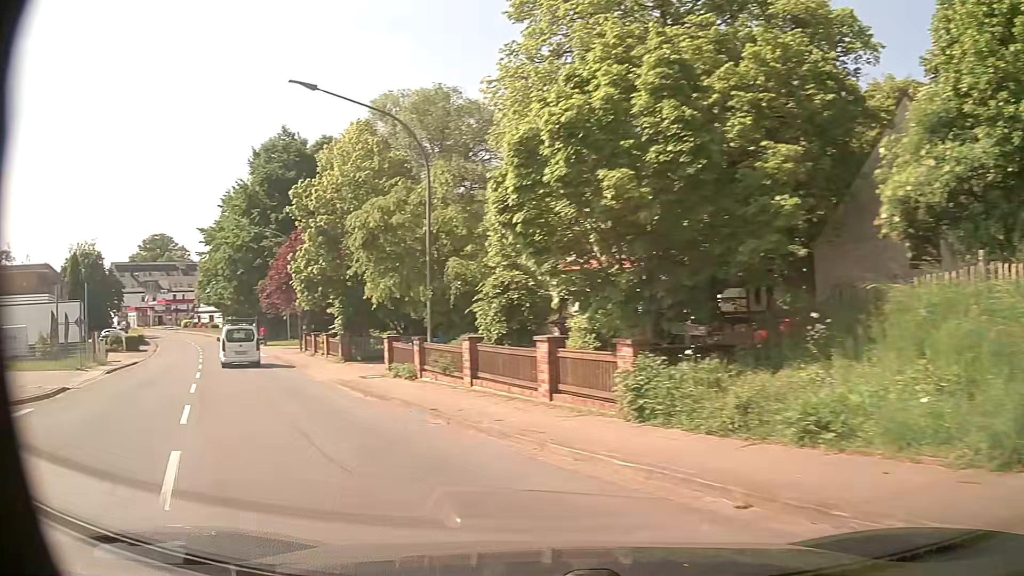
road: secondary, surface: asphalt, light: Day
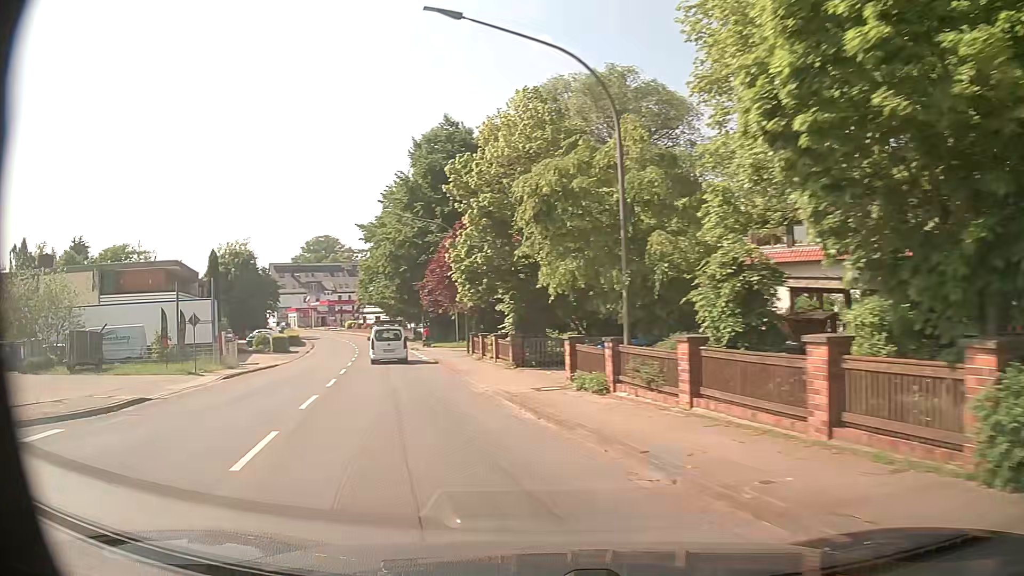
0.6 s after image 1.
(-0.6, +4.5) m; -16°
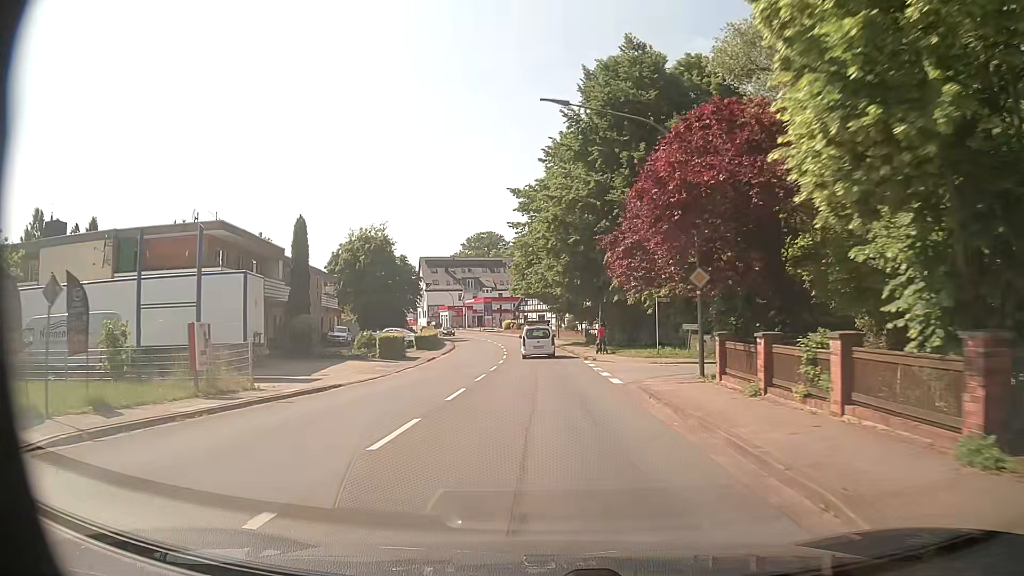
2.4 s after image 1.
(-3.5, +17.7) m; -15°
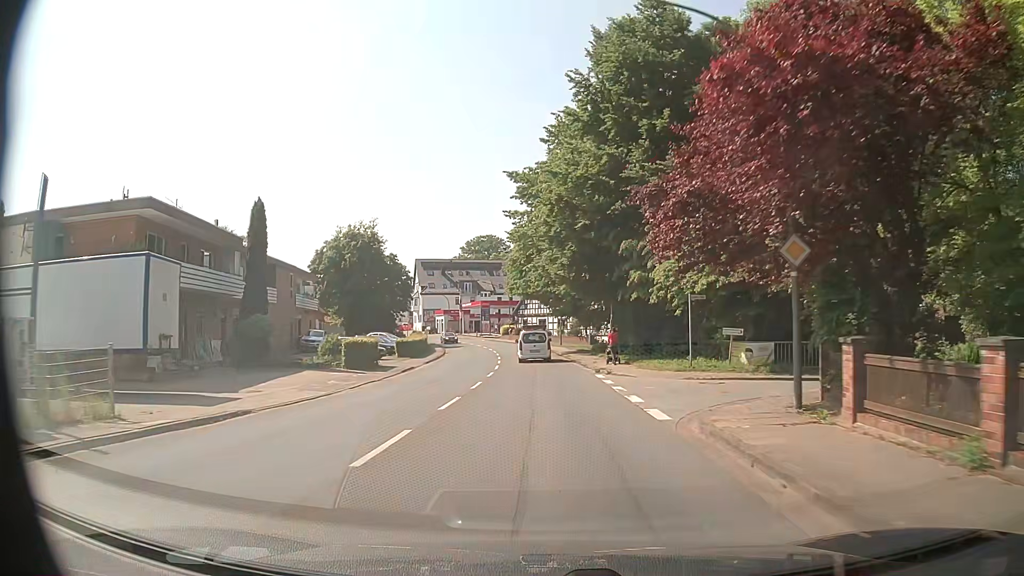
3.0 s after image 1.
(0.0, +7.2) m; -1°
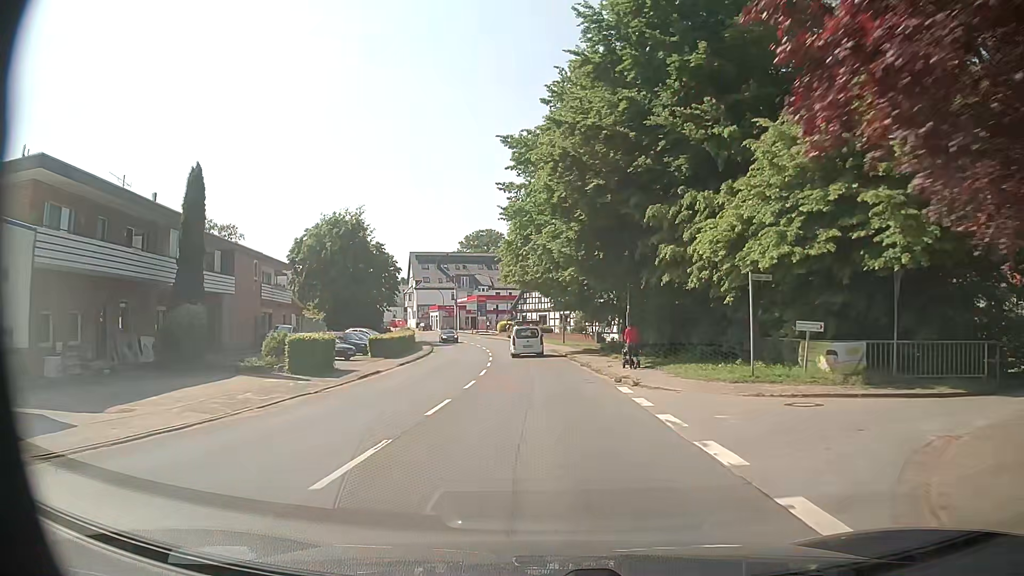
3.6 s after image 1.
(+0.1, +7.5) m; 0°
